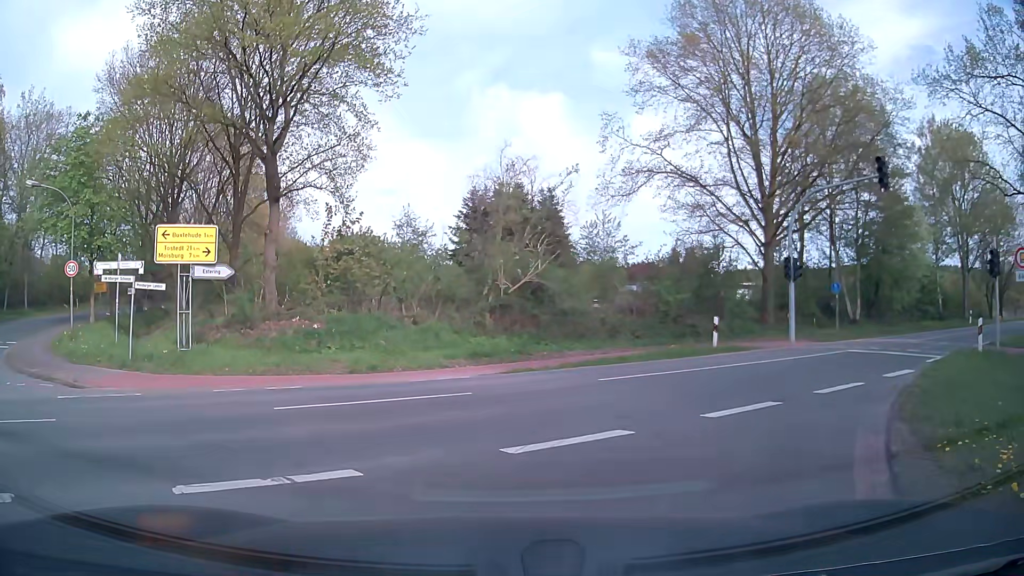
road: primary_link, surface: asphalt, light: Day
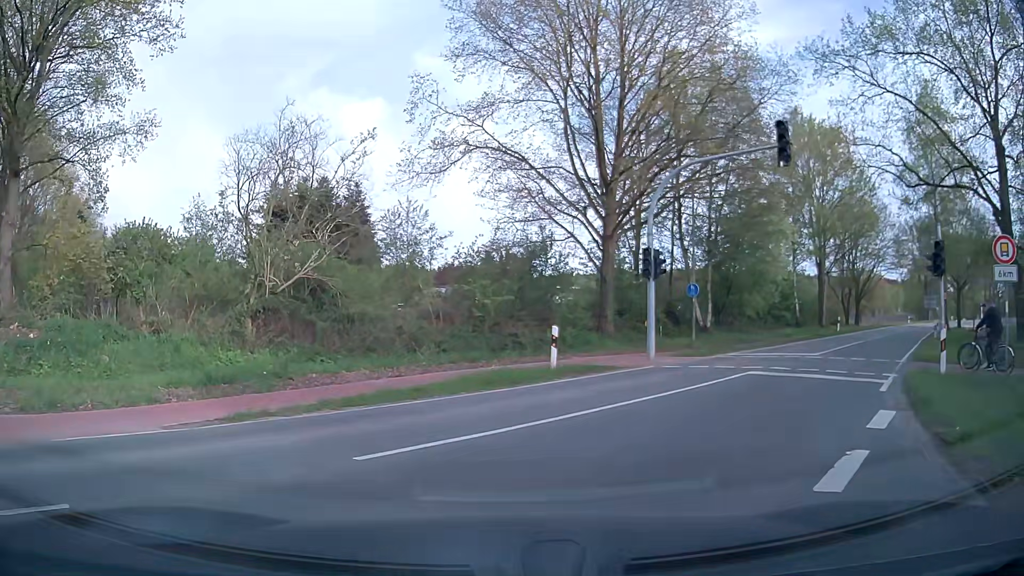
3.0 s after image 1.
(+1.1, +6.0) m; +18°
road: secondary
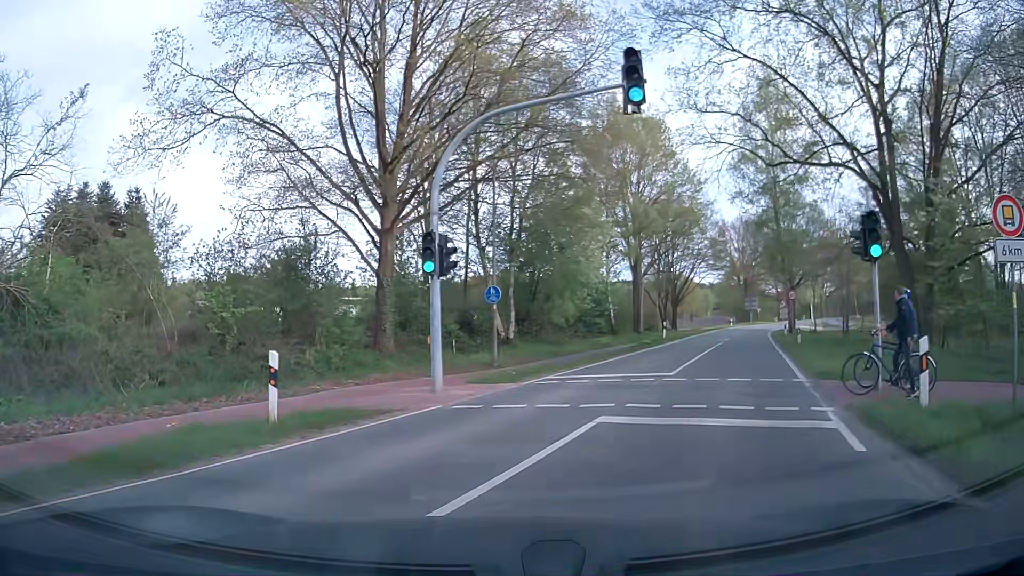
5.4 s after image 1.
(+1.0, +5.9) m; +17°
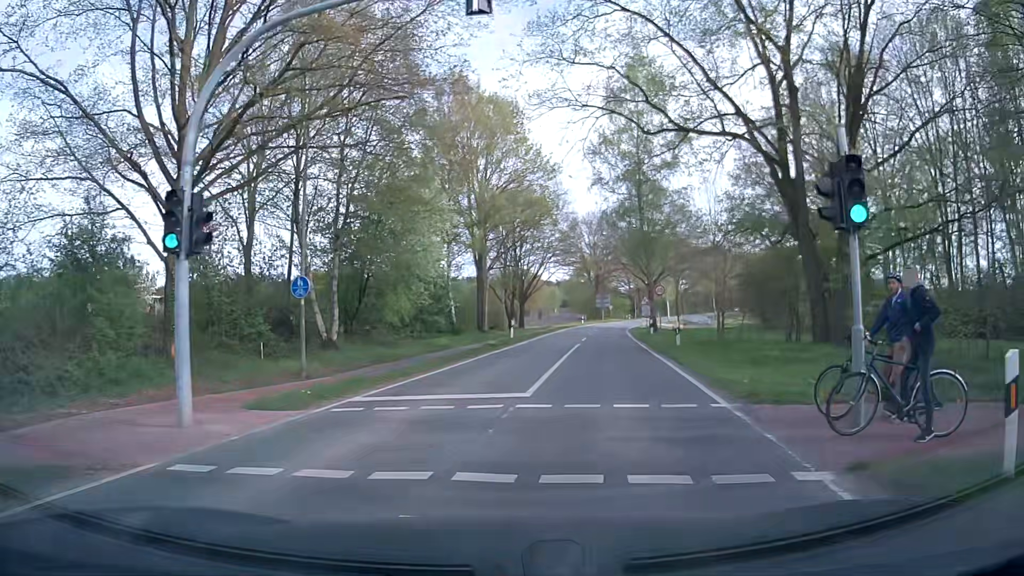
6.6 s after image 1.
(+0.5, +4.8) m; +14°
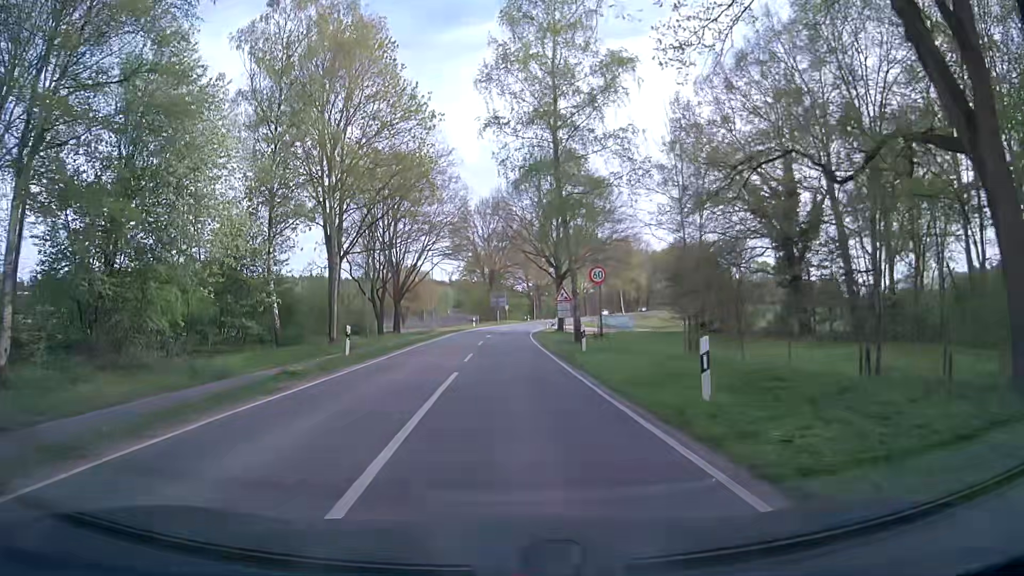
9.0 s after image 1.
(+1.6, +15.4) m; +8°
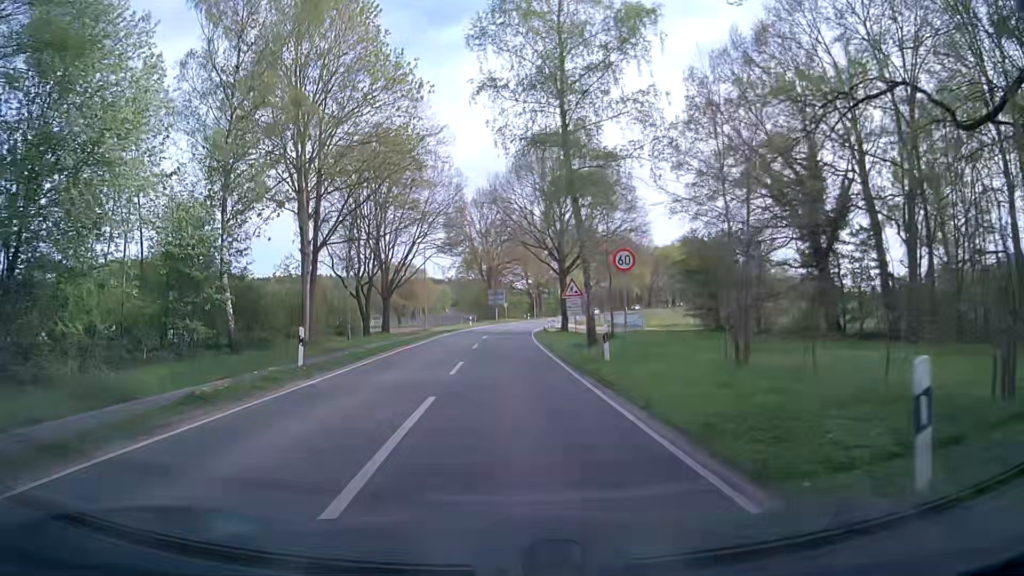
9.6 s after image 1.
(0.0, +5.2) m; 0°
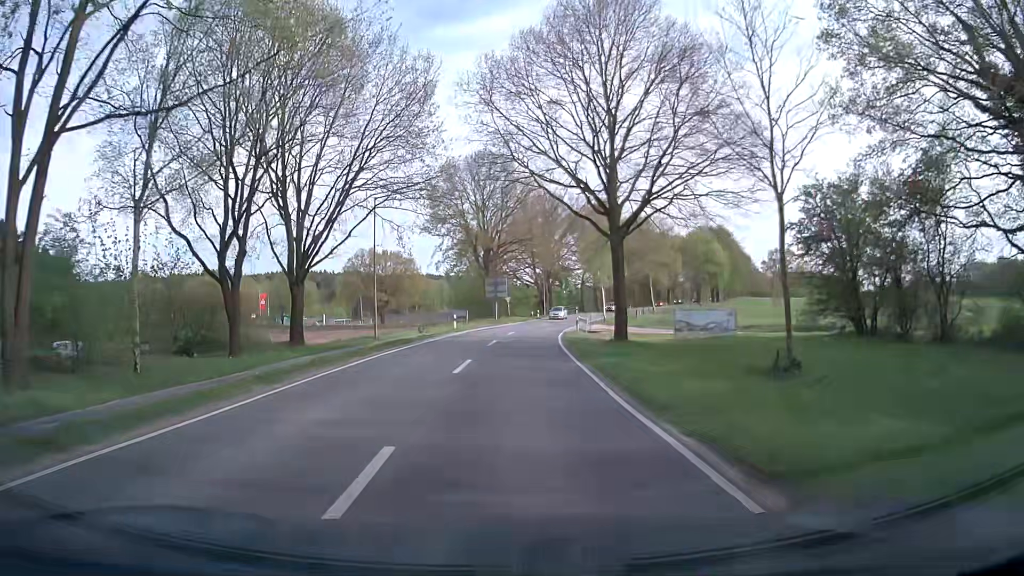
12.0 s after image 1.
(-0.3, +25.0) m; -1°
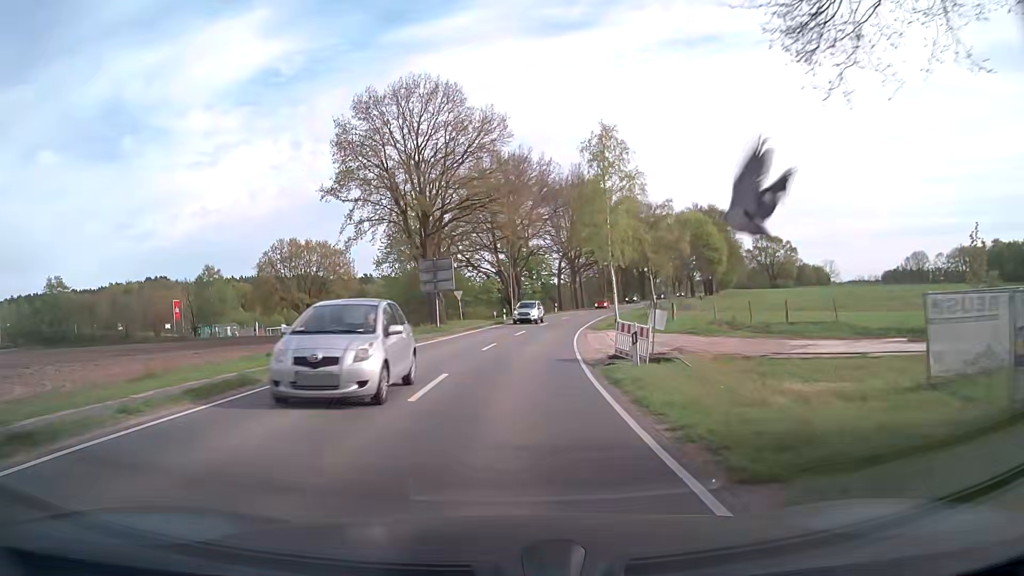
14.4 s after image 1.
(+1.0, +28.8) m; +4°
(0, +10) (+1, +20) (+1, +30) (+3, +40) (+4, +50) (+6, +59) (+9, +69) (+12, +79) (+15, +88) (+18, +98) m
